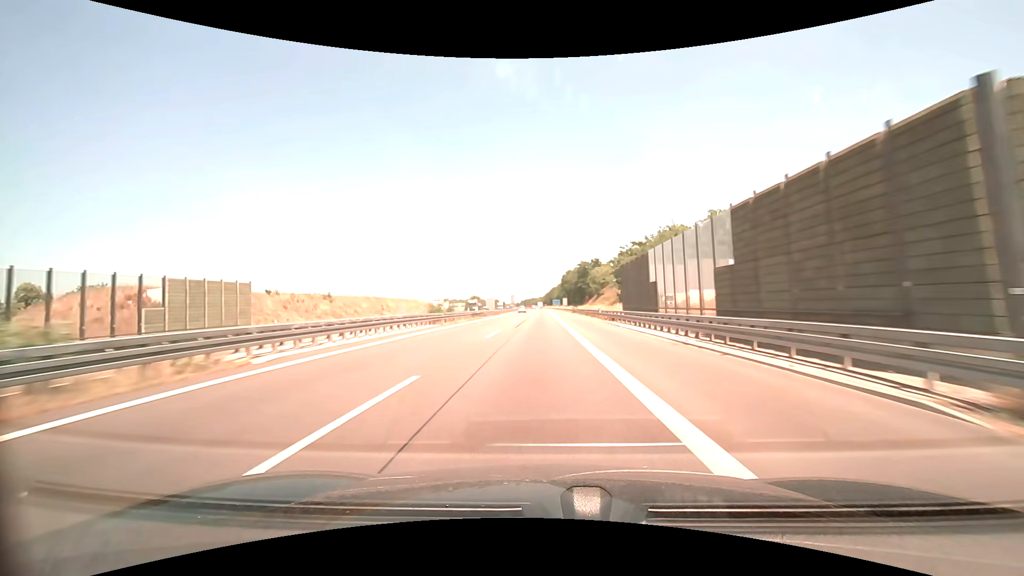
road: motorway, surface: asphalt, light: Day
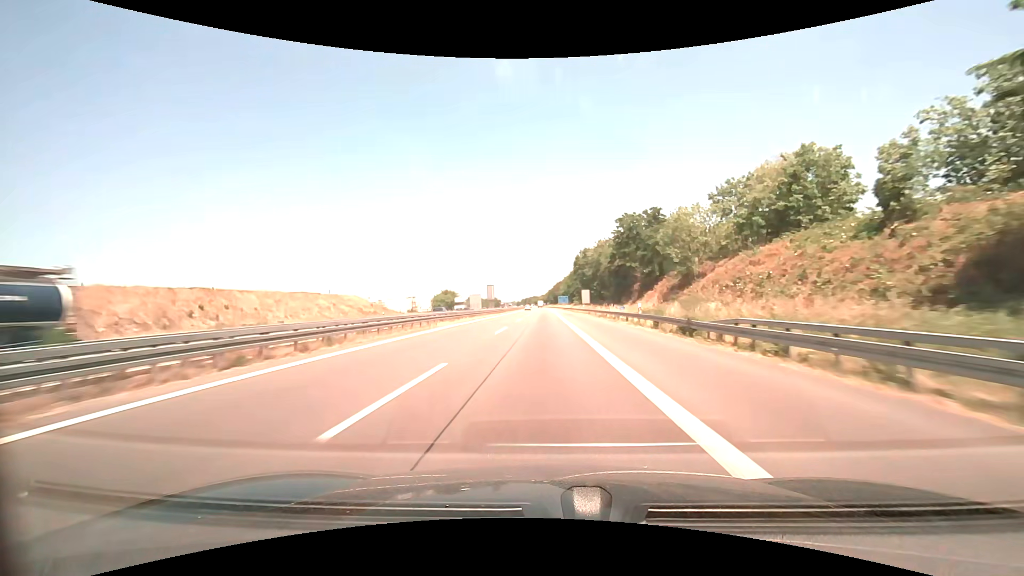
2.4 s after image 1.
(-0.3, +70.0) m; 0°
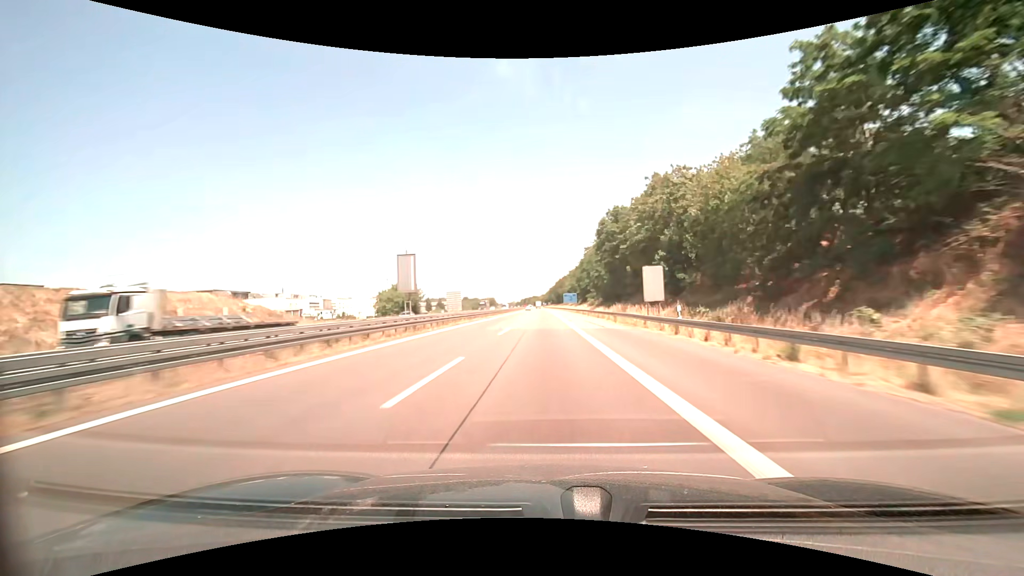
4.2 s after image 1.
(-0.1, +52.4) m; 0°
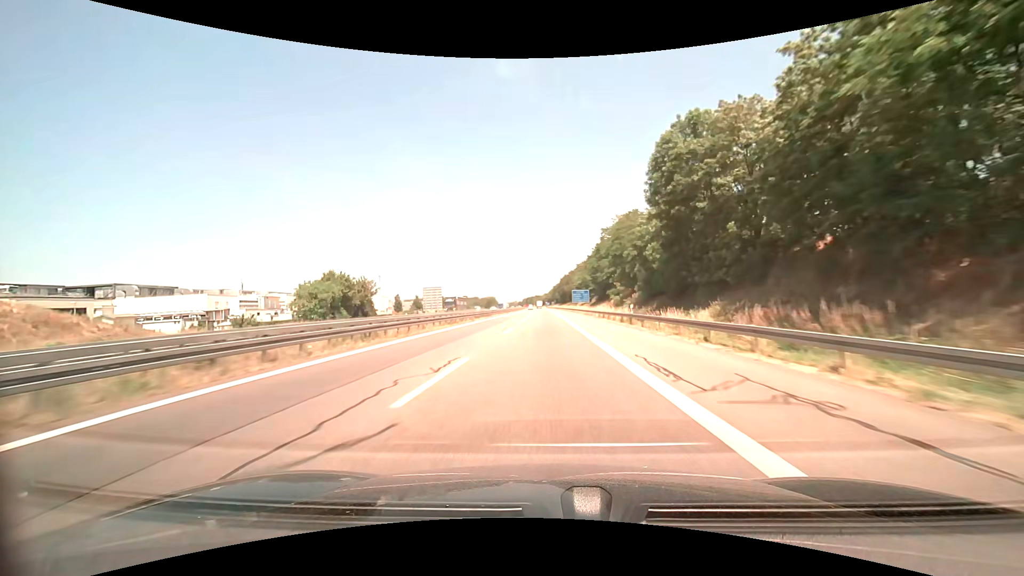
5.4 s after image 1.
(0.0, +34.6) m; 0°
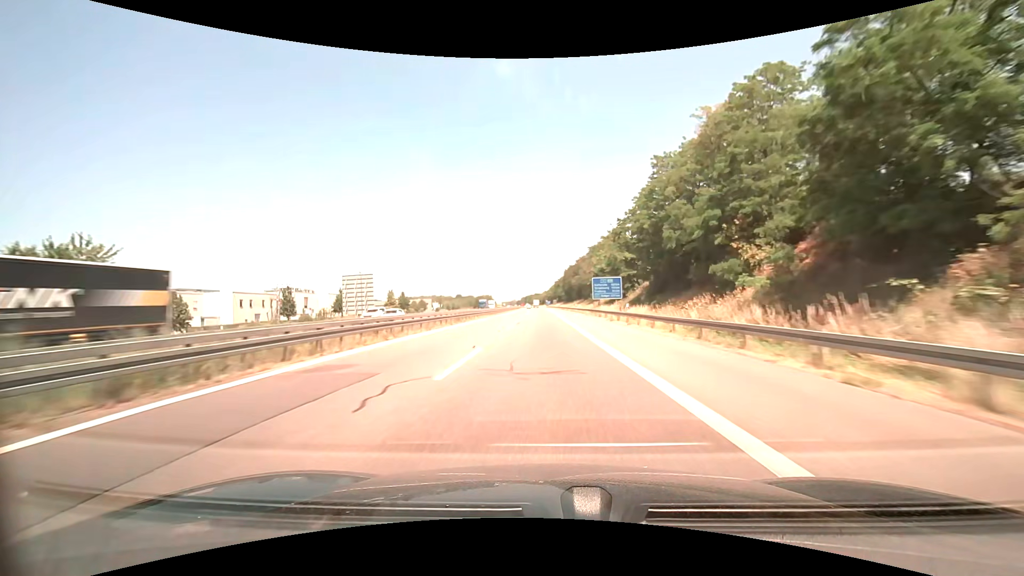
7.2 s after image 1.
(0.0, +51.2) m; 0°
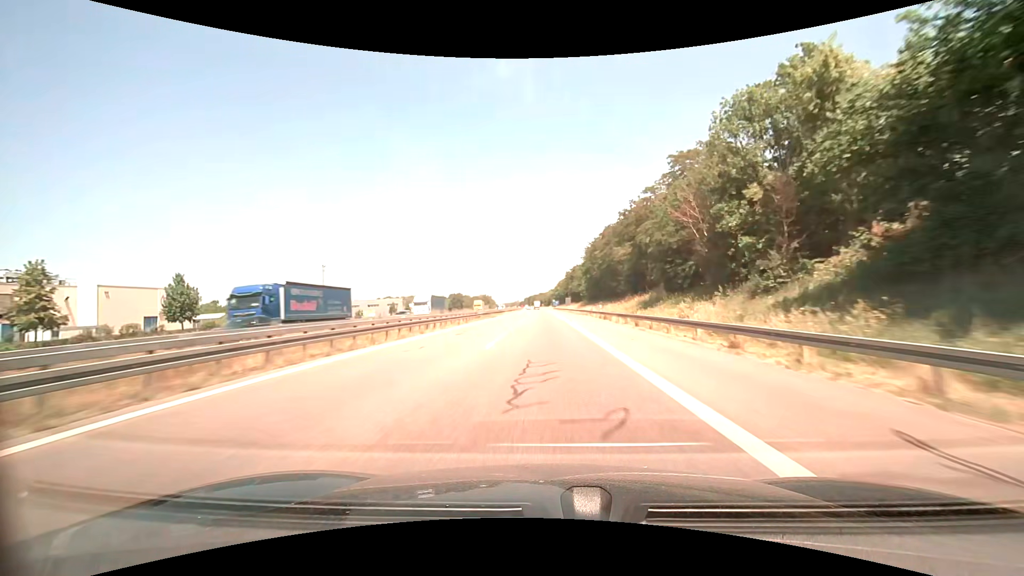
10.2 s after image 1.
(-0.7, +83.1) m; -1°
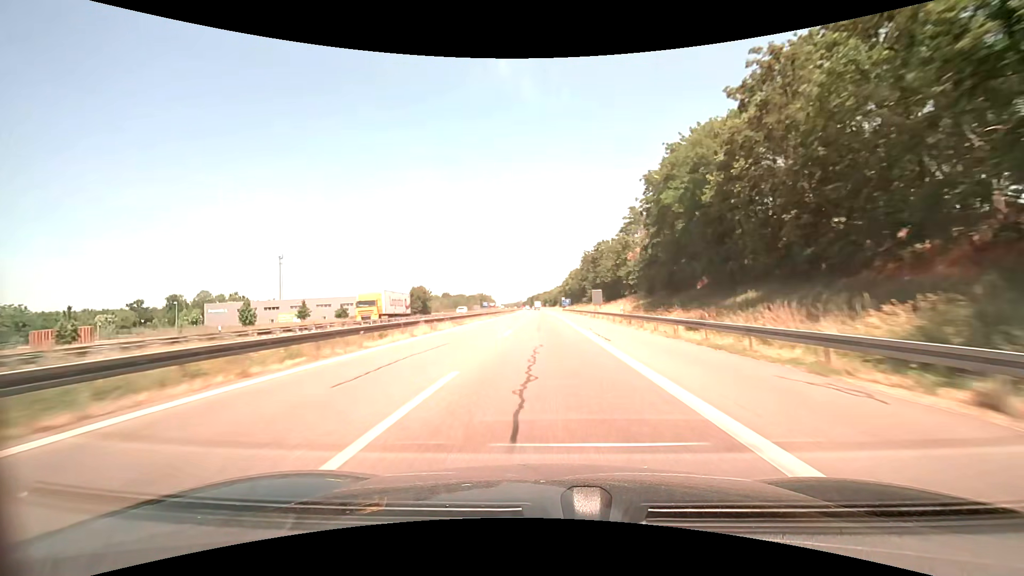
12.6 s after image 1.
(-0.3, +64.9) m; -1°
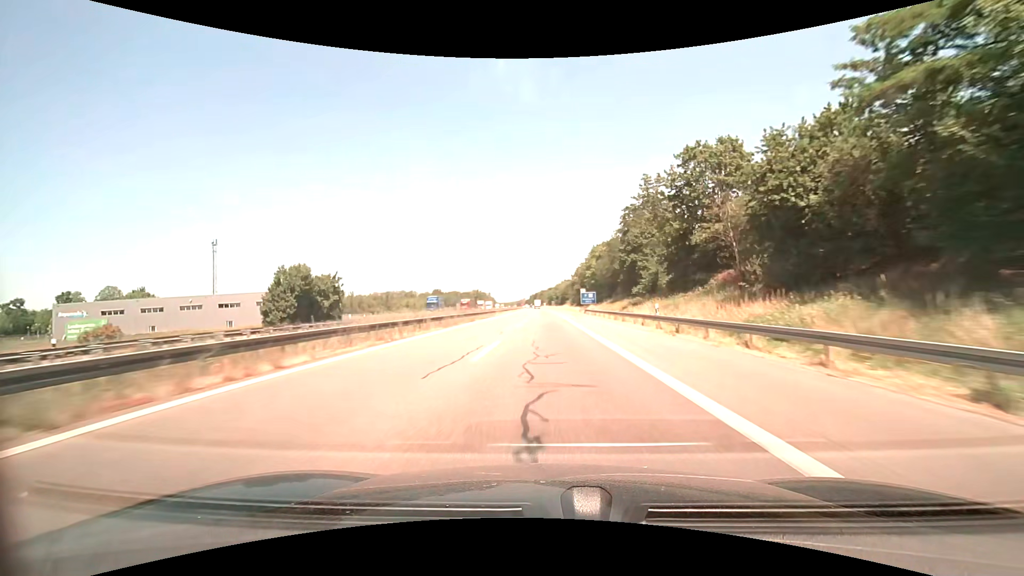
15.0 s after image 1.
(-0.2, +63.7) m; 0°
(0, +10) (0, +20) (0, +30) (0, +40) (0, +50) (0, +60) (0, +70) (0, +80) (0, +90) (0, +100) m
